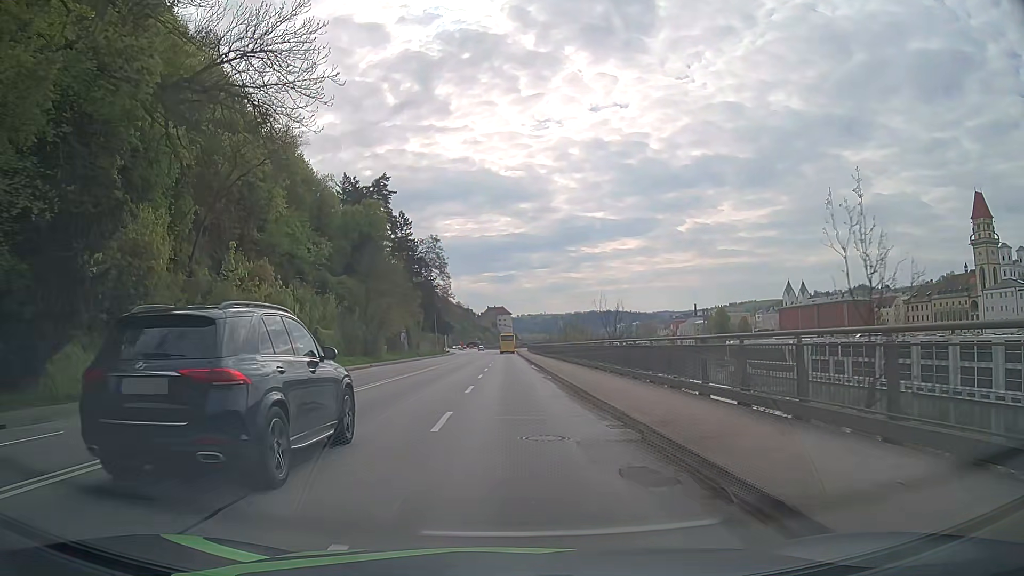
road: primary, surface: asphalt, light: Day
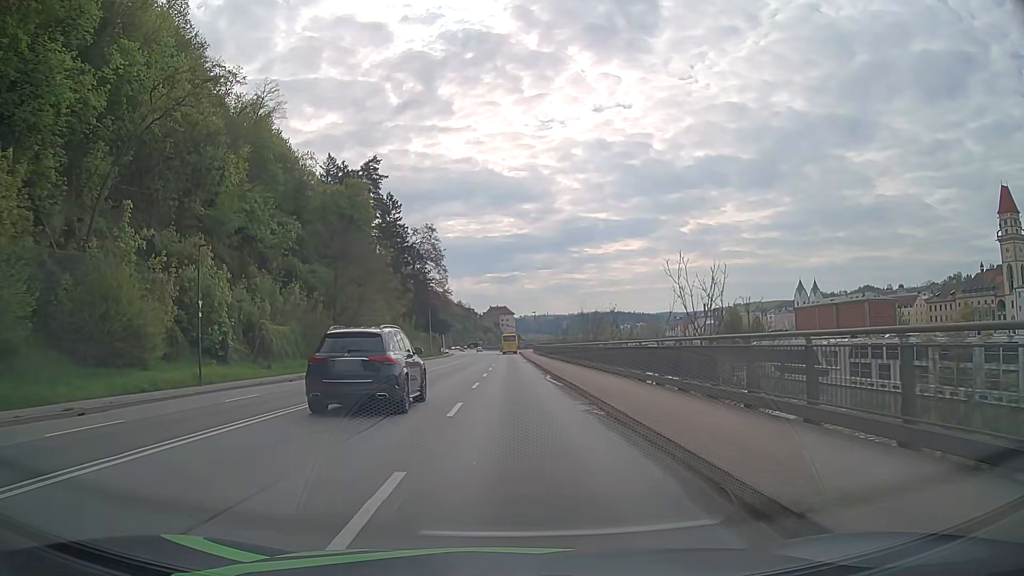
(0.0, +15.3) m; 0°
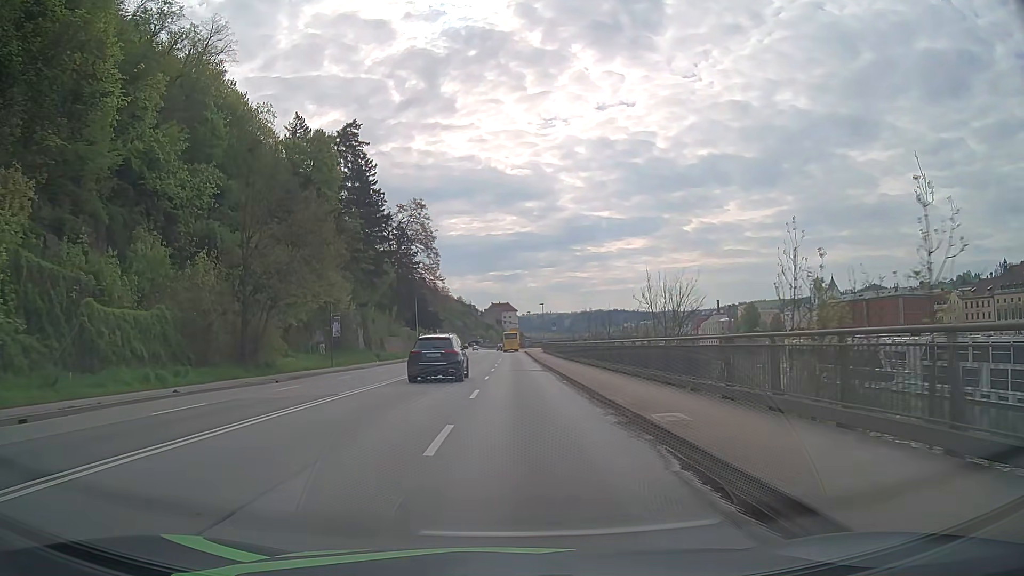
(-0.2, +22.9) m; 0°
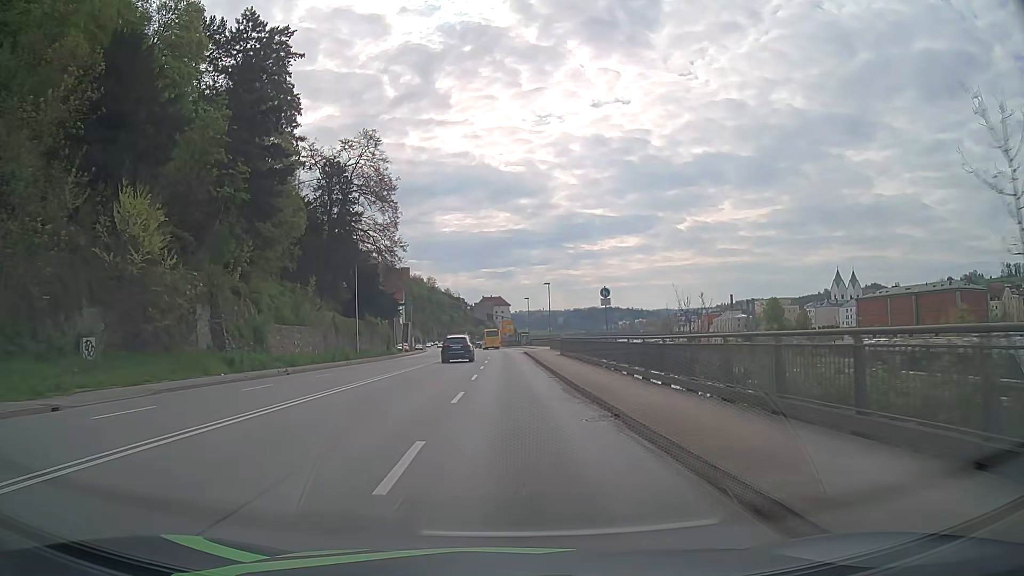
(+0.2, +38.3) m; +1°
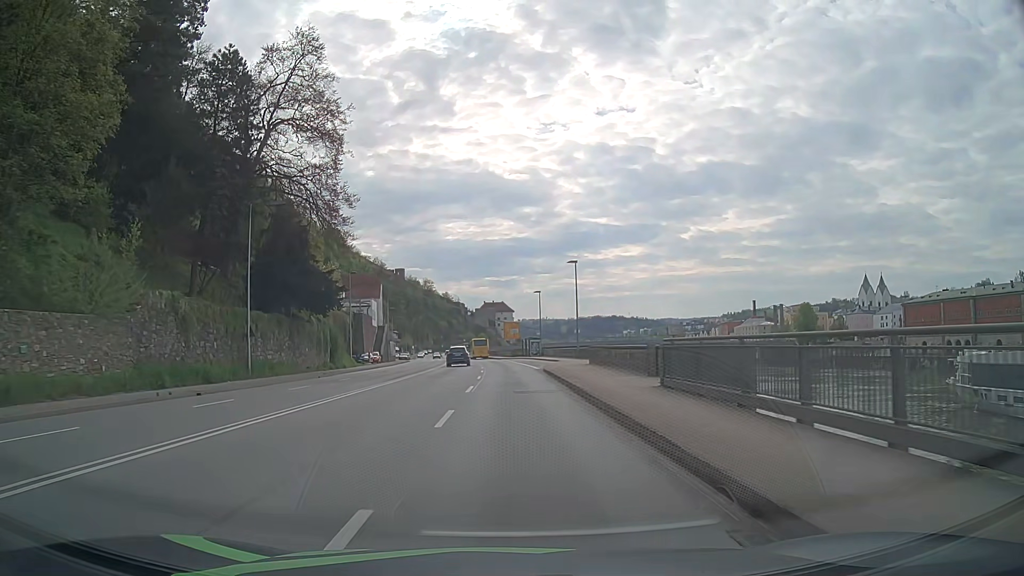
(-0.3, +30.6) m; -1°
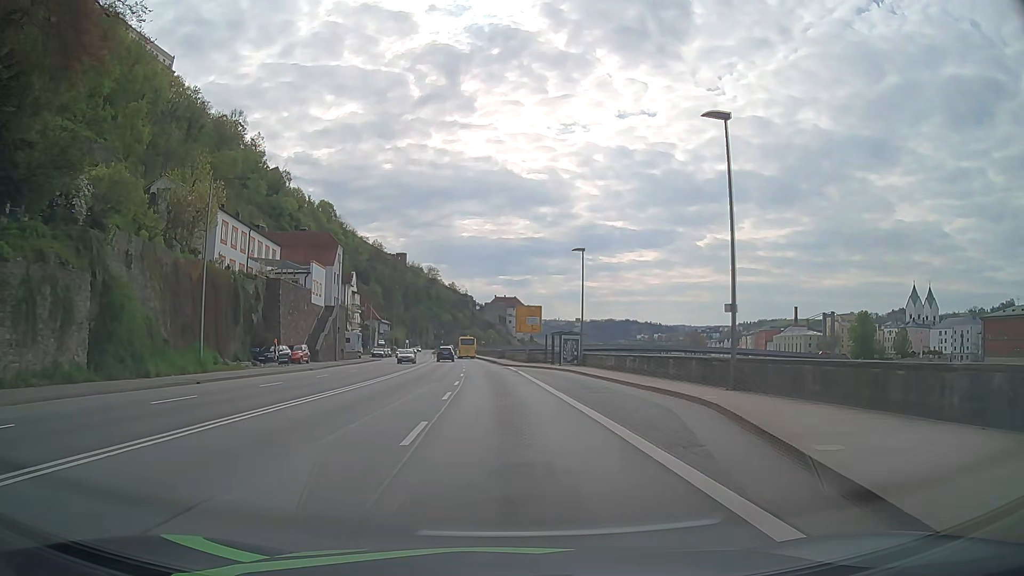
(-0.2, +38.0) m; -1°
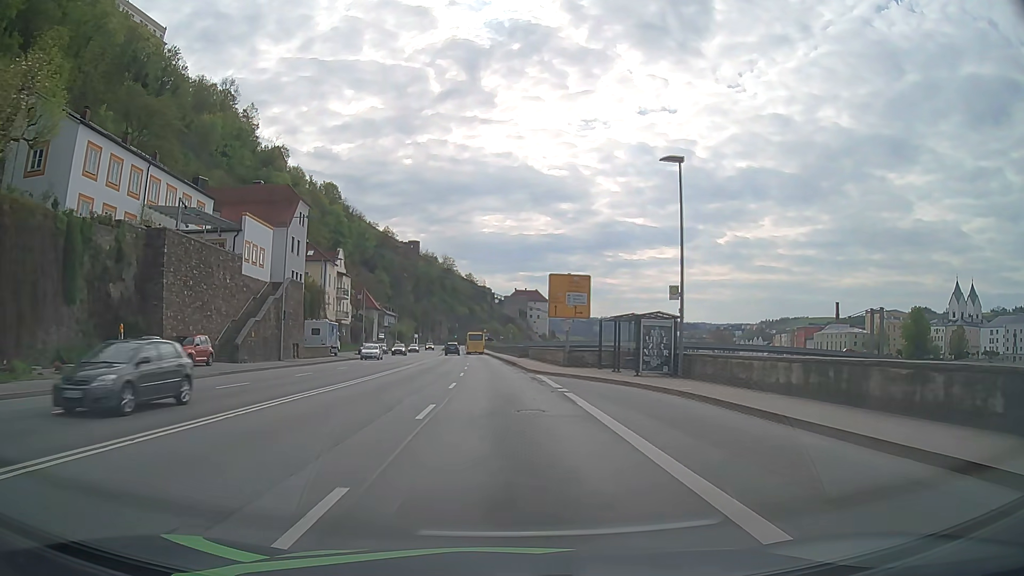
(-0.3, +22.9) m; -2°
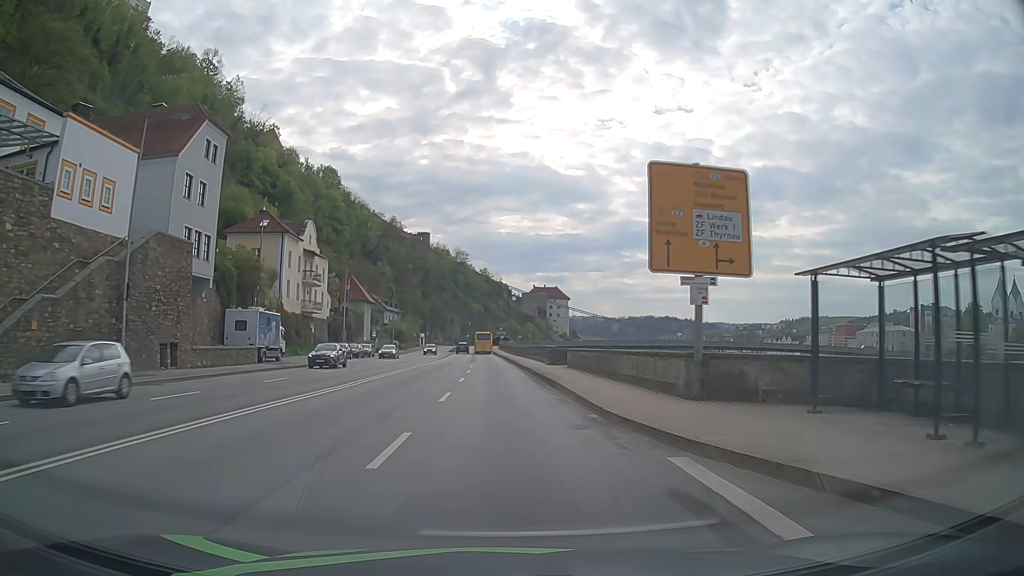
(-0.2, +23.0) m; -1°
(0, +10) (0, +20) (0, +30) (-1, +40) (-1, +50) (-1, +60) (-2, +70) (-2, +80) (-3, +90) (-3, +100) m
